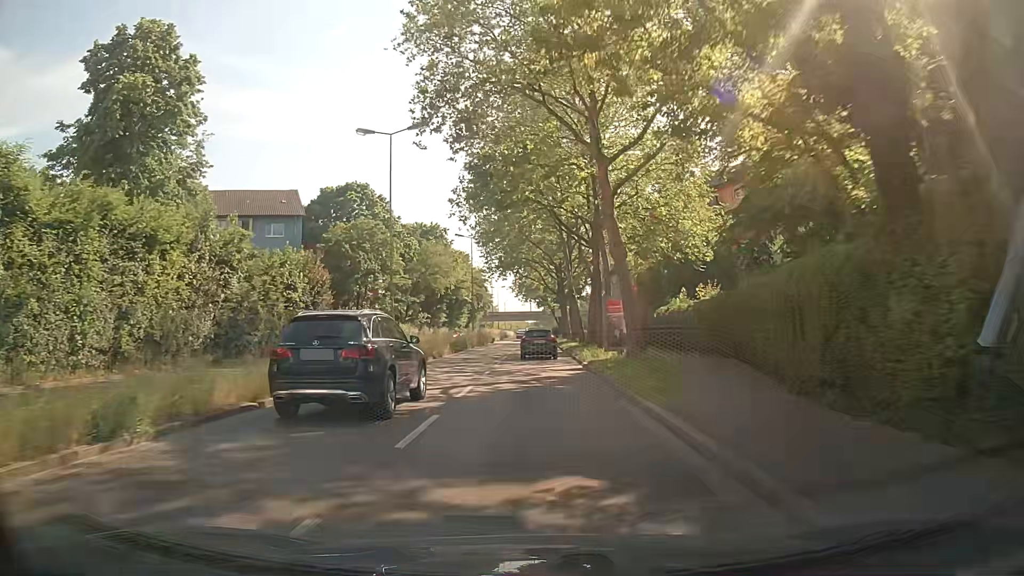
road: secondary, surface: asphalt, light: Day
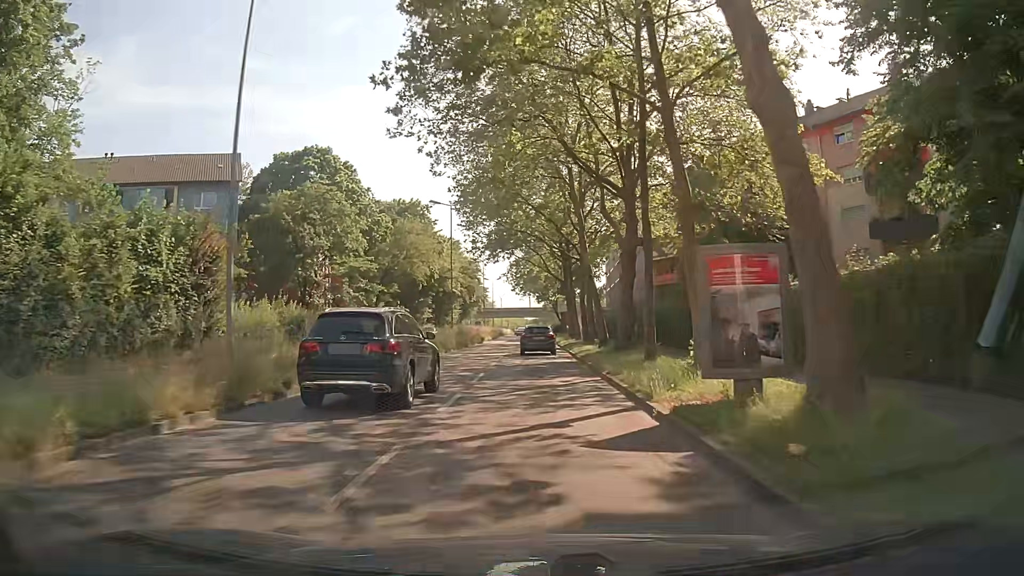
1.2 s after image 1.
(+0.4, +14.8) m; +3°
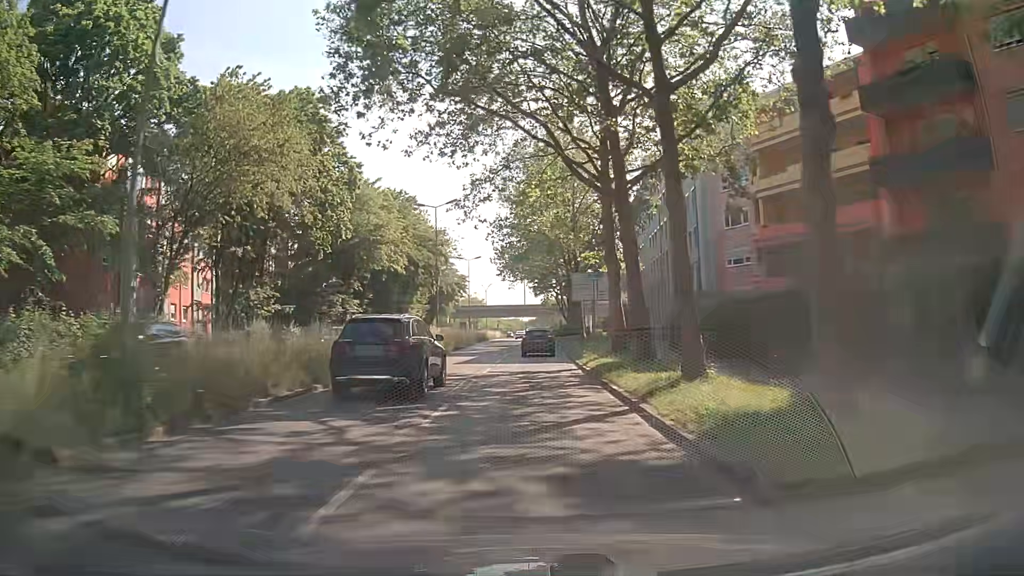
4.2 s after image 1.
(-0.1, +37.3) m; 0°
(0, +10) (0, +20) (0, +30) (0, +40) (+1, +50) (+1, +60) (+1, +70) (+1, +80) (+1, +90) (+1, +100) m
